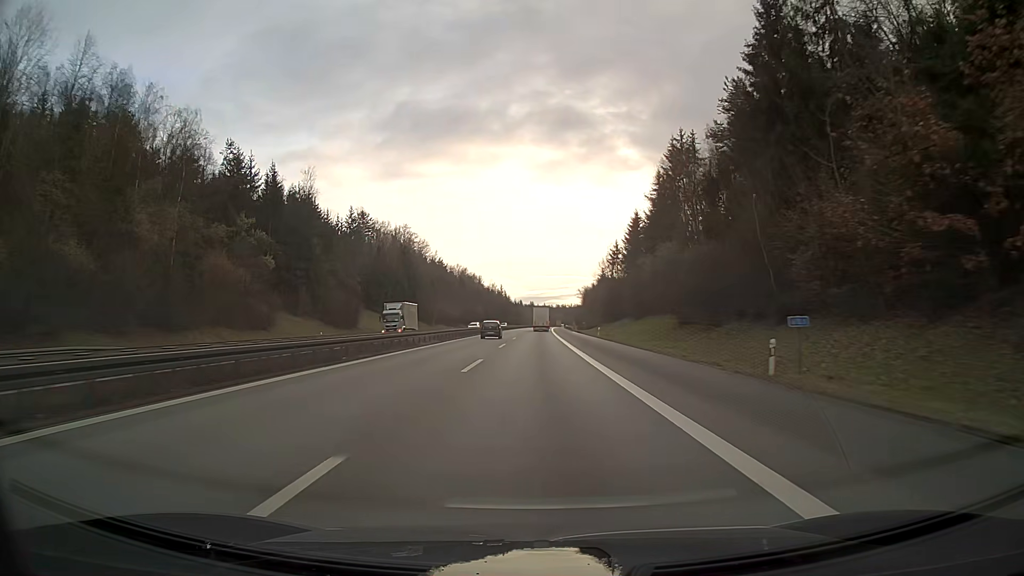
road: motorway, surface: asphalt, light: Day
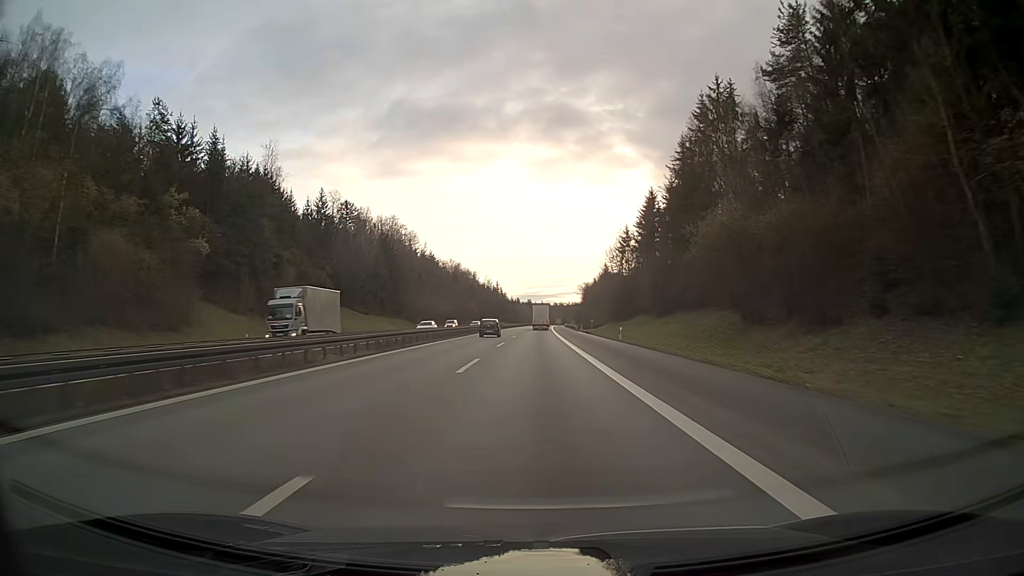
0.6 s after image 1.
(0.0, +18.8) m; 0°
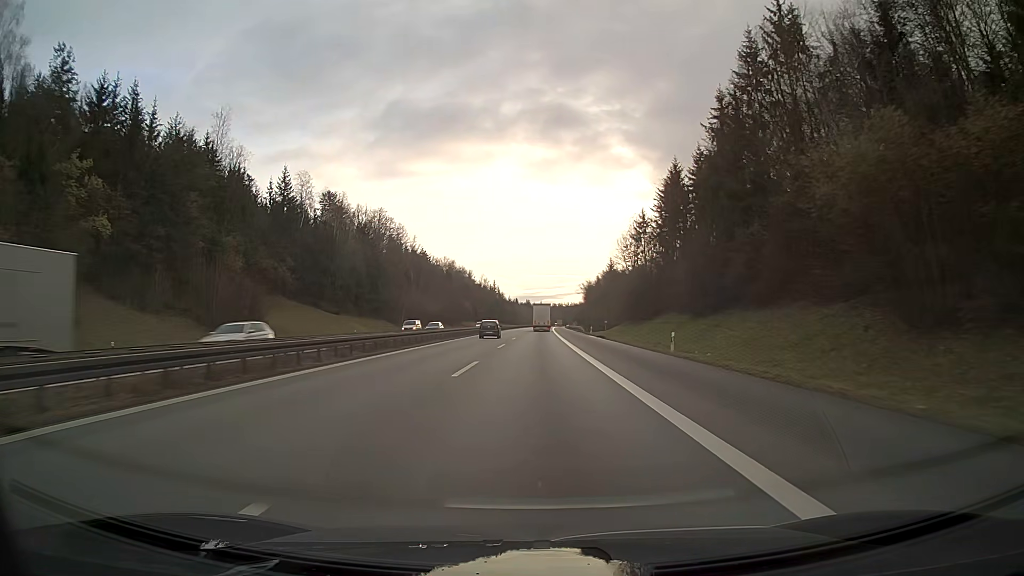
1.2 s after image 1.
(0.0, +18.9) m; 0°
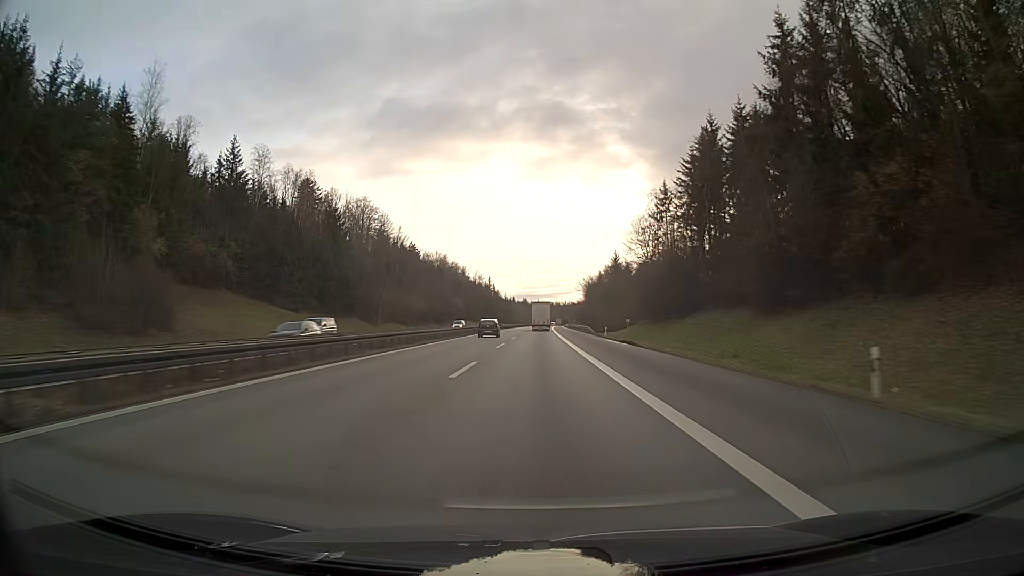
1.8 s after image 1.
(0.0, +18.9) m; 0°
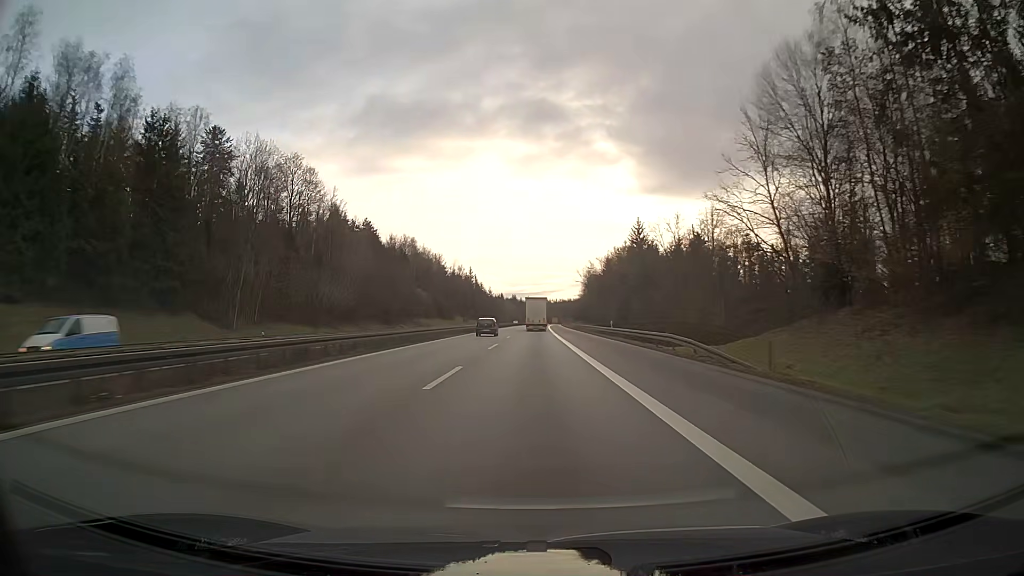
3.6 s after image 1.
(+0.4, +56.1) m; +1°
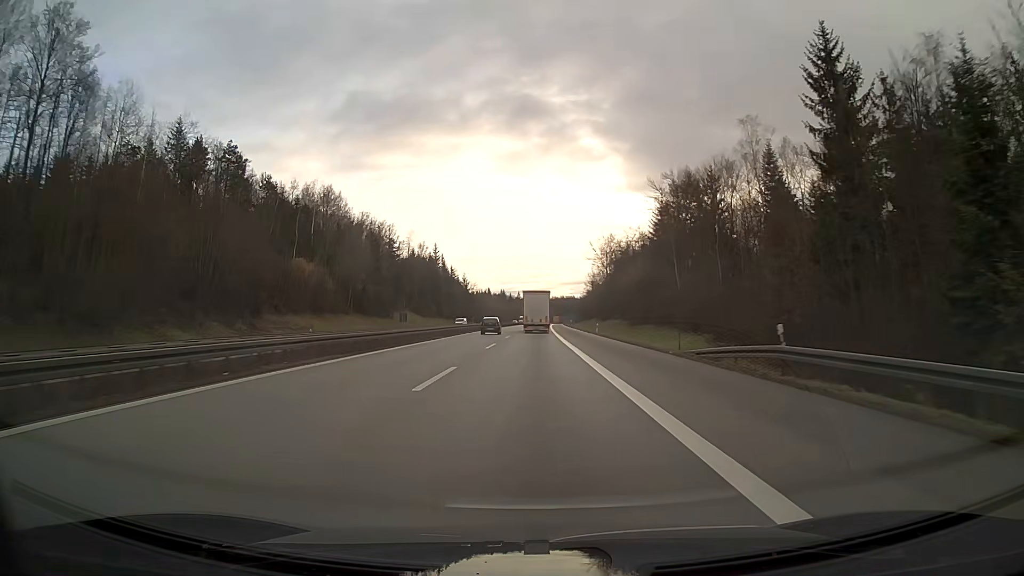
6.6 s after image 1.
(+0.6, +89.9) m; +1°
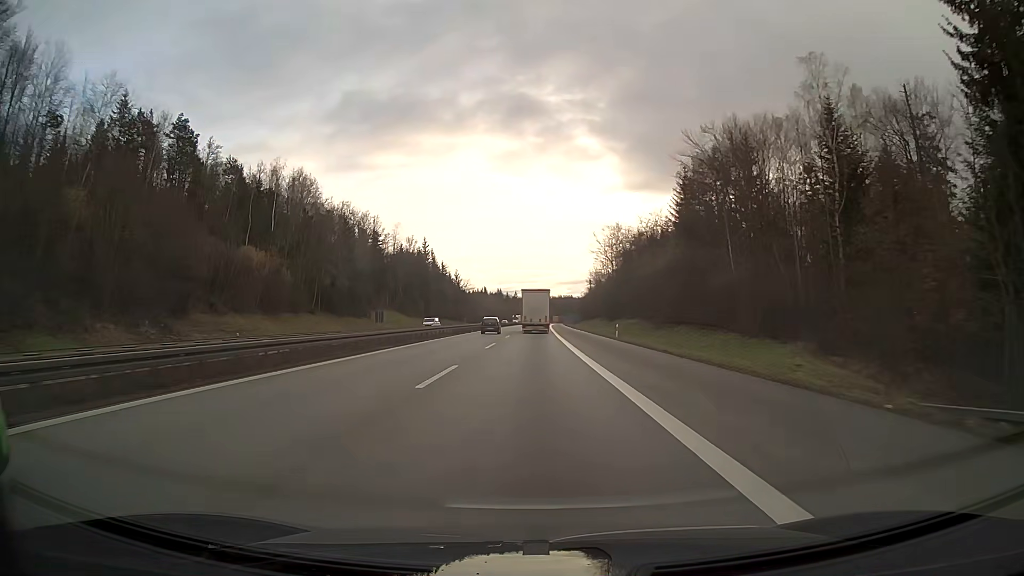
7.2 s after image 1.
(0.0, +17.4) m; 0°
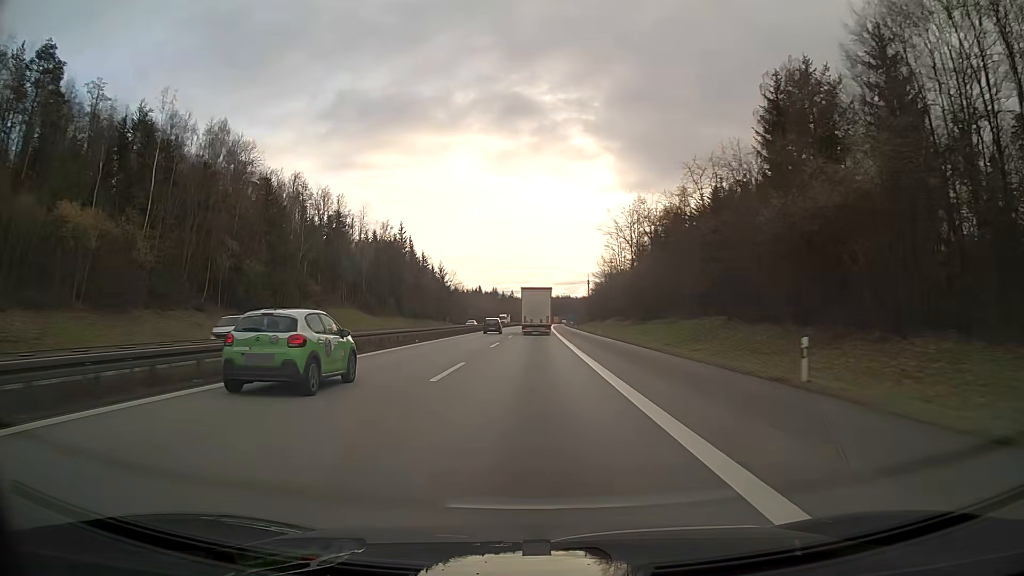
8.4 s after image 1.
(+0.1, +34.2) m; 0°
